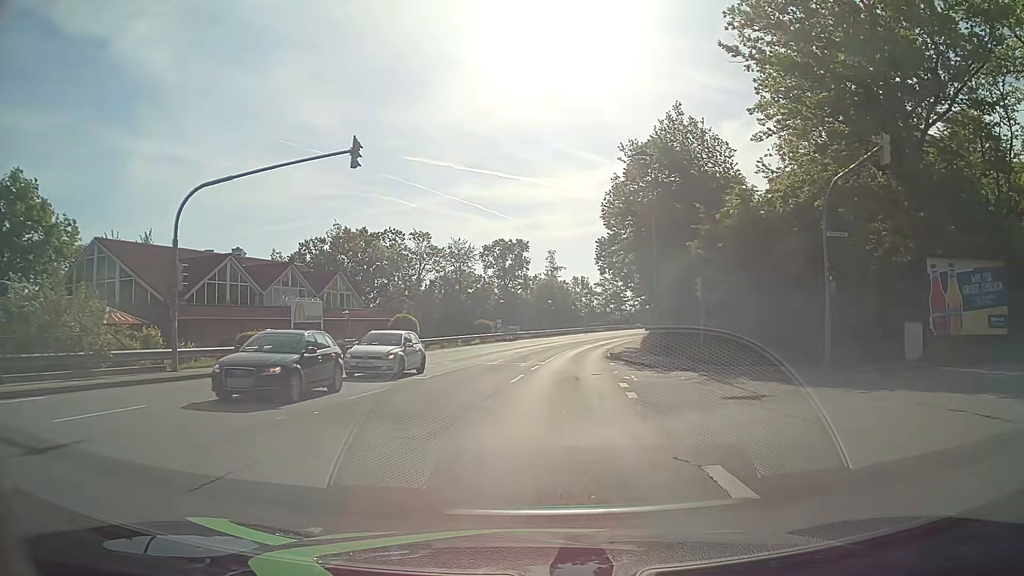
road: tertiary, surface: asphalt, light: Day
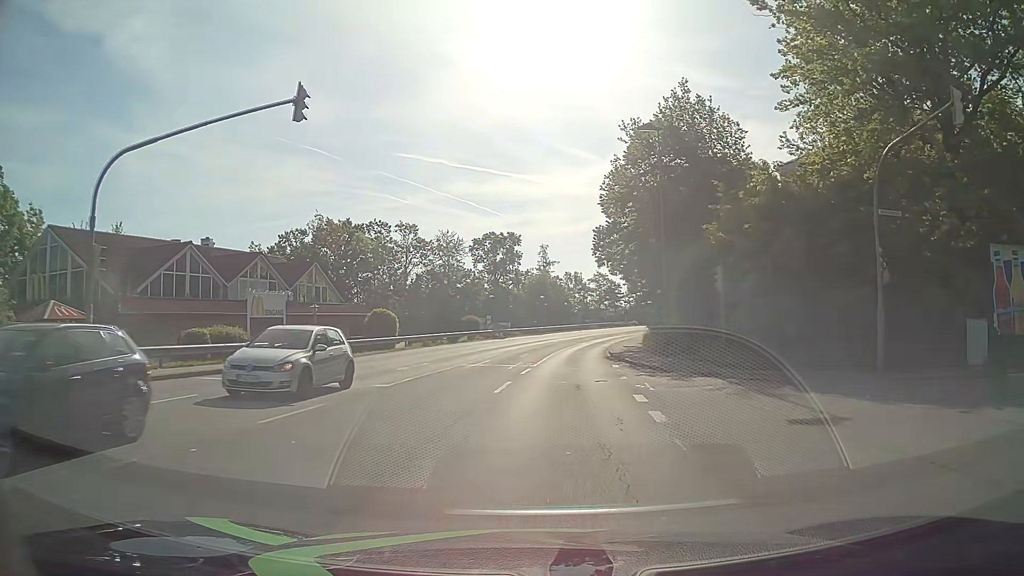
(0.0, +4.3) m; 0°
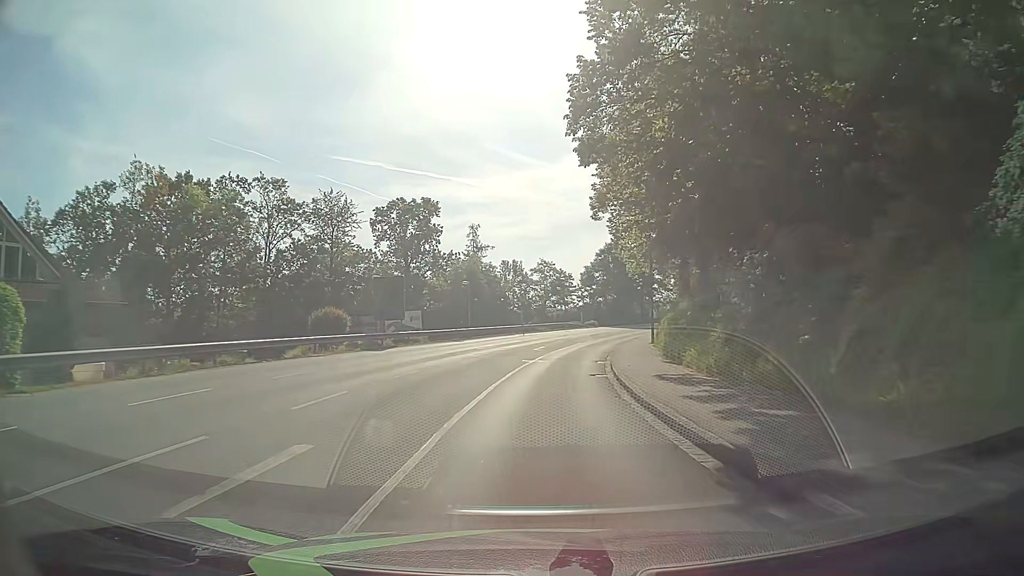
(+1.3, +29.0) m; +4°
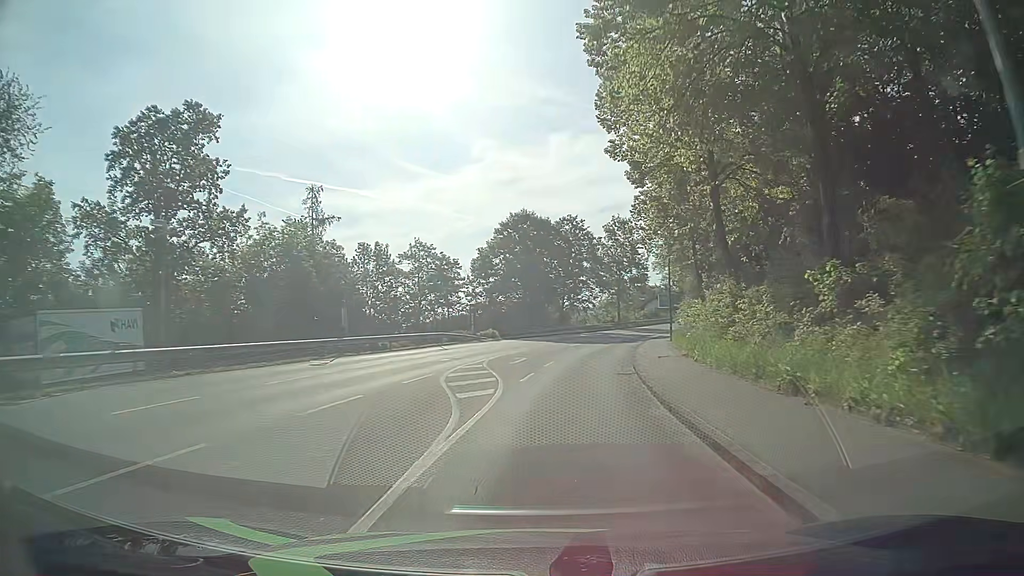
(+2.7, +35.7) m; +9°
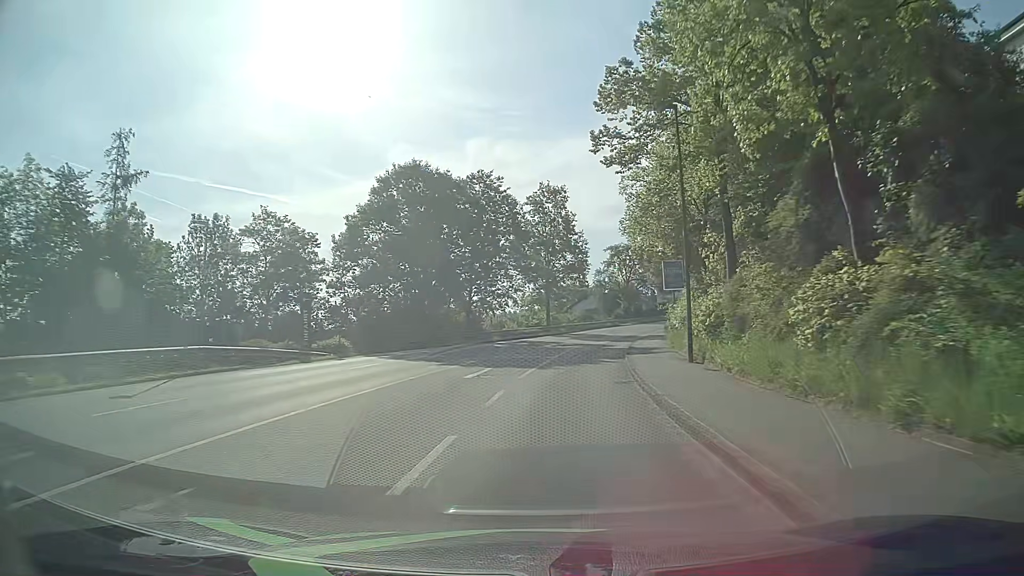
(+1.6, +23.5) m; +8°
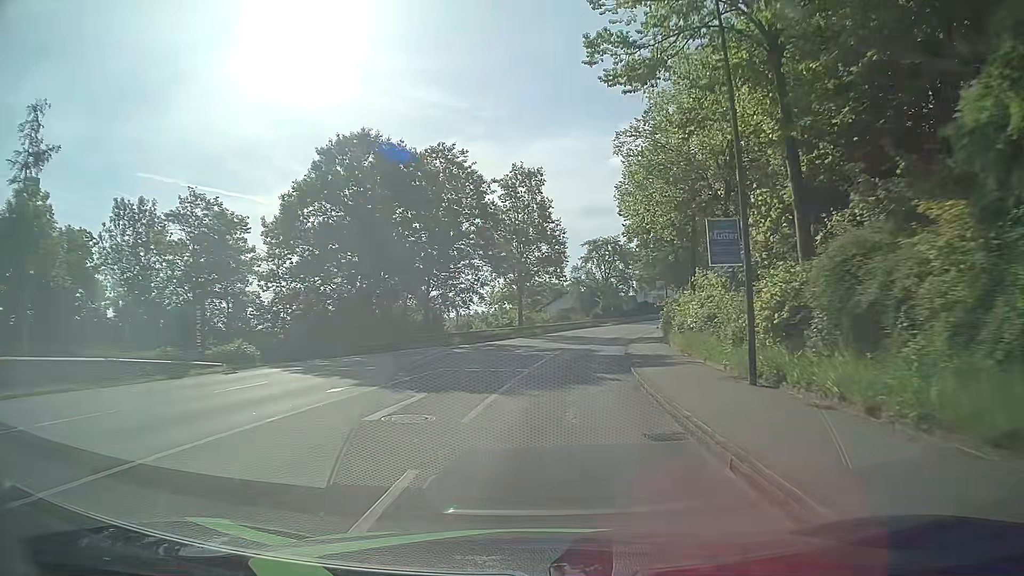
(0.0, +8.1) m; +1°
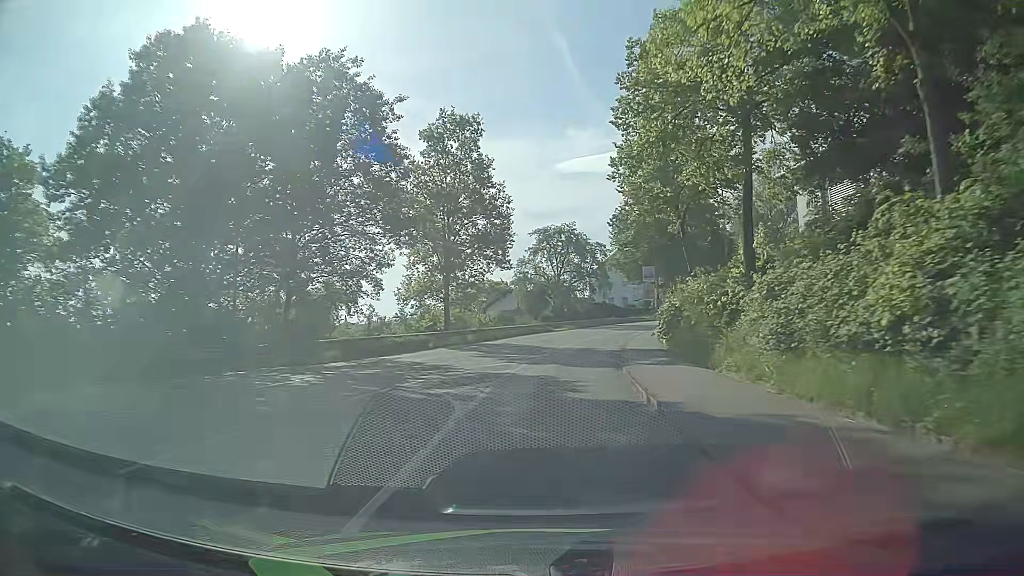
(+0.7, +16.2) m; +5°
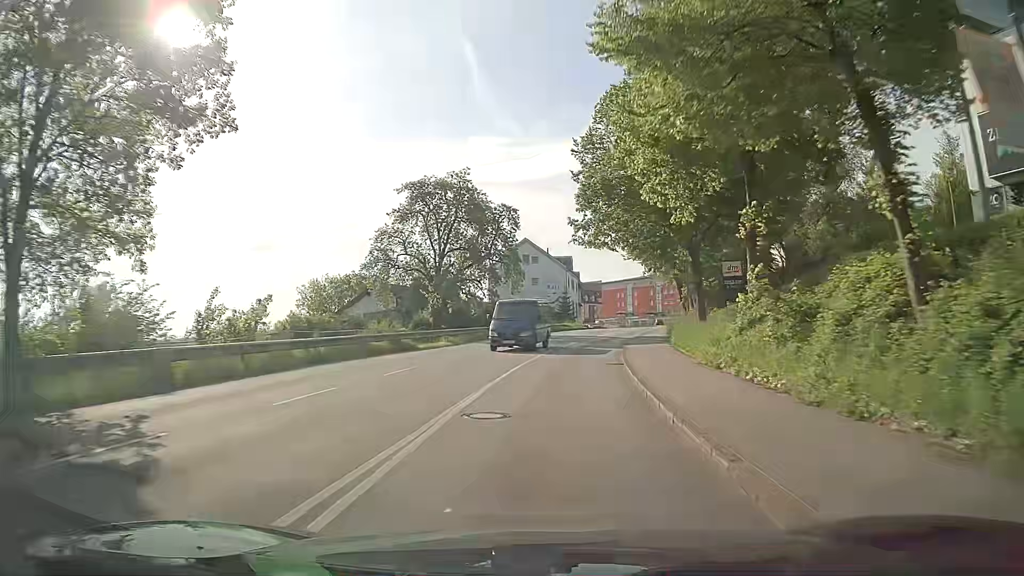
(+1.9, +31.7) m; +8°
(0, +10) (+1, +20) (+2, +30) (+3, +40) (+6, +50) (+8, +59) (+11, +69) (+14, +78) (+16, +88) (+19, +98) m
